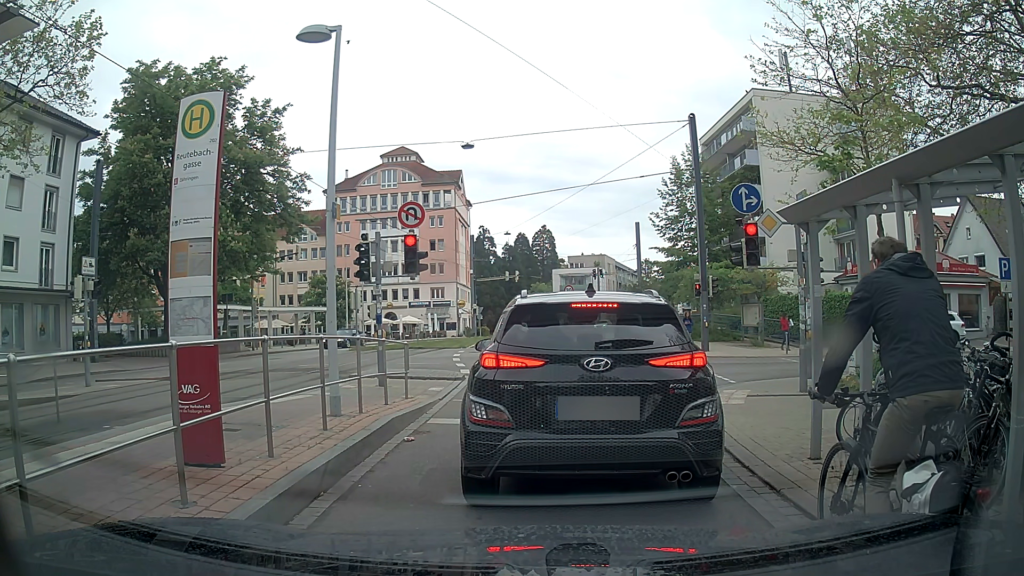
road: tertiary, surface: asphalt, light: Day
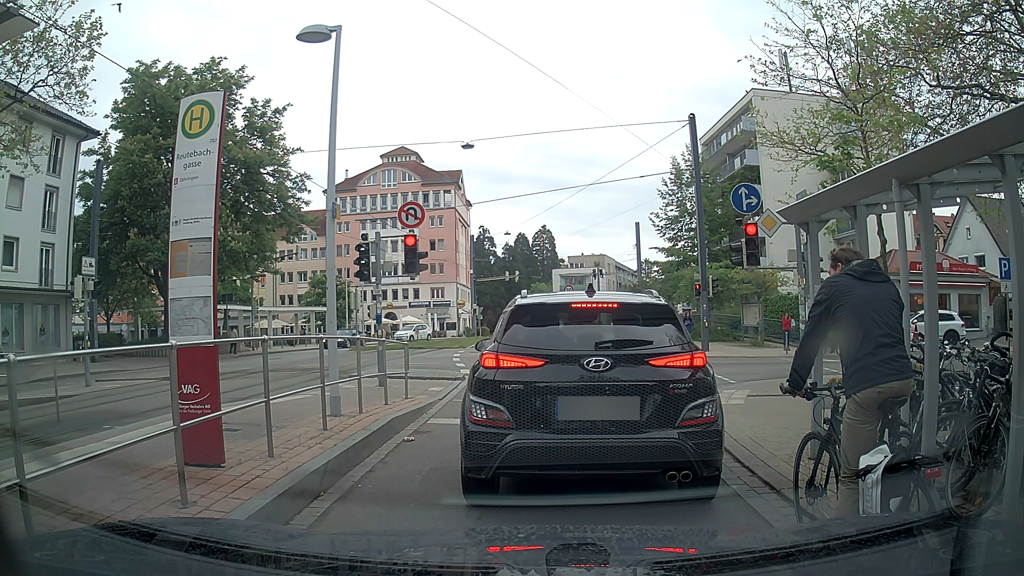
(0.0, 0.0) m; 0°
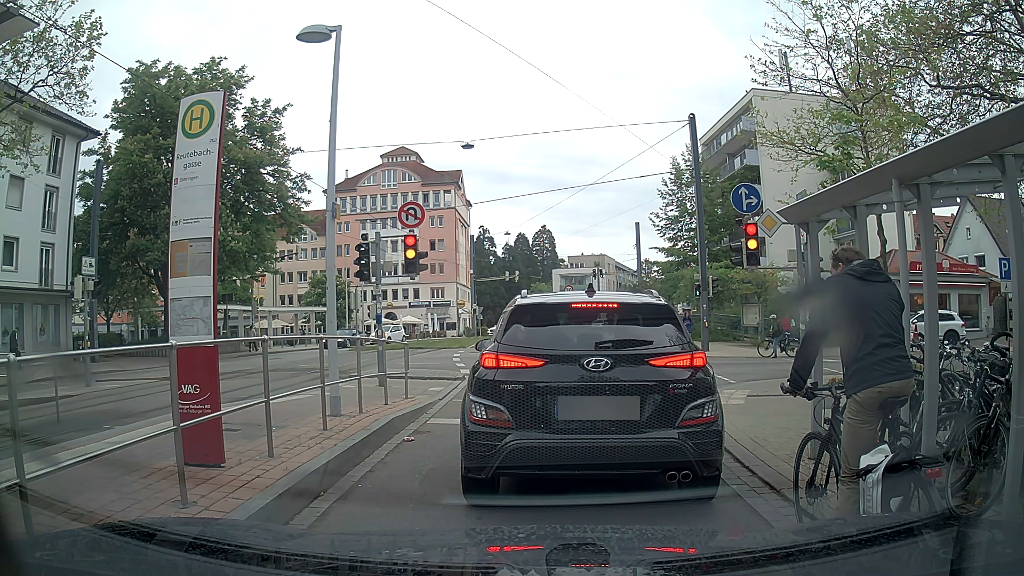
(0.0, 0.0) m; 0°
